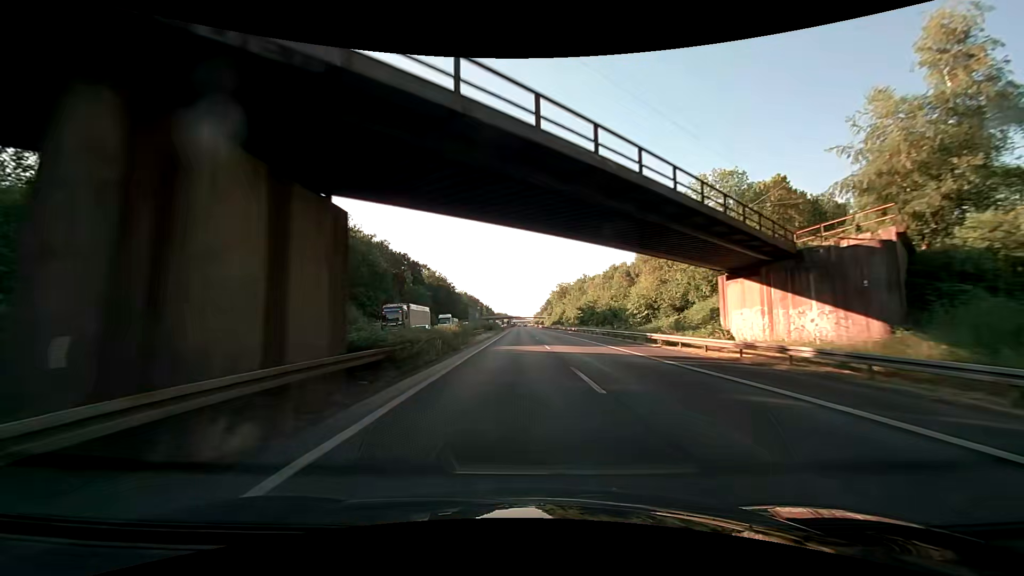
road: motorway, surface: asphalt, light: Day
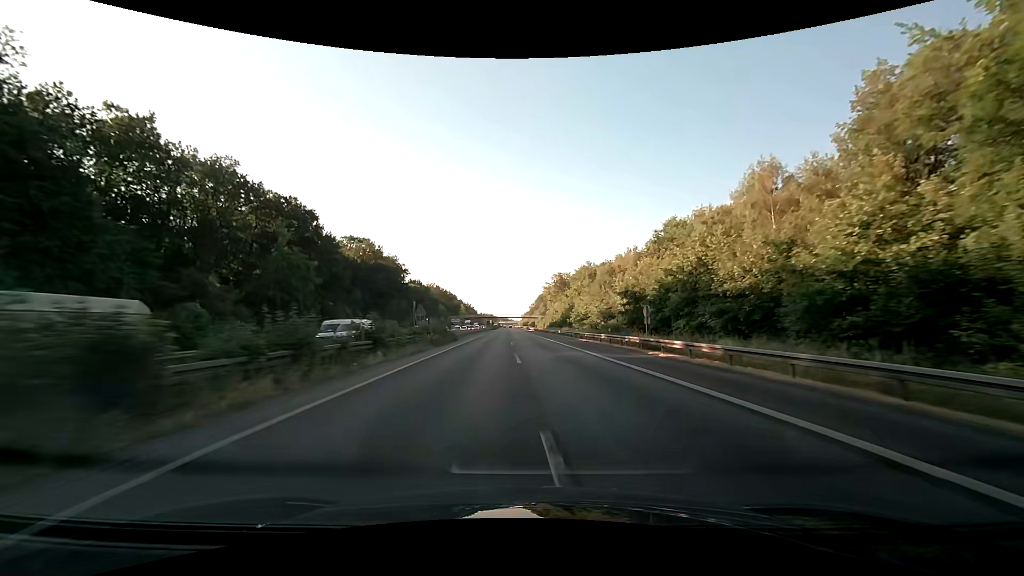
(+0.2, +63.5) m; +1°
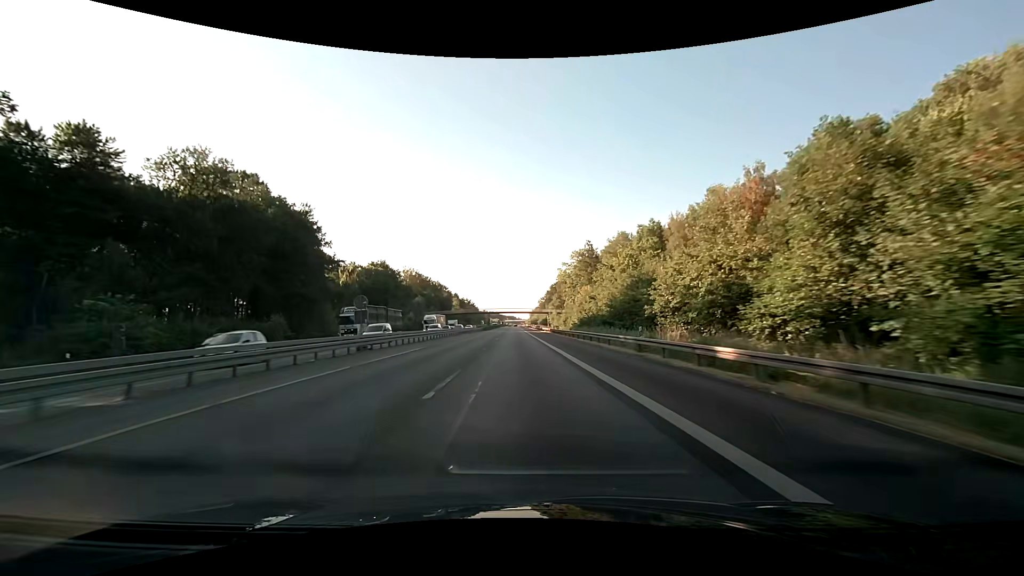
(0.0, +63.2) m; -1°
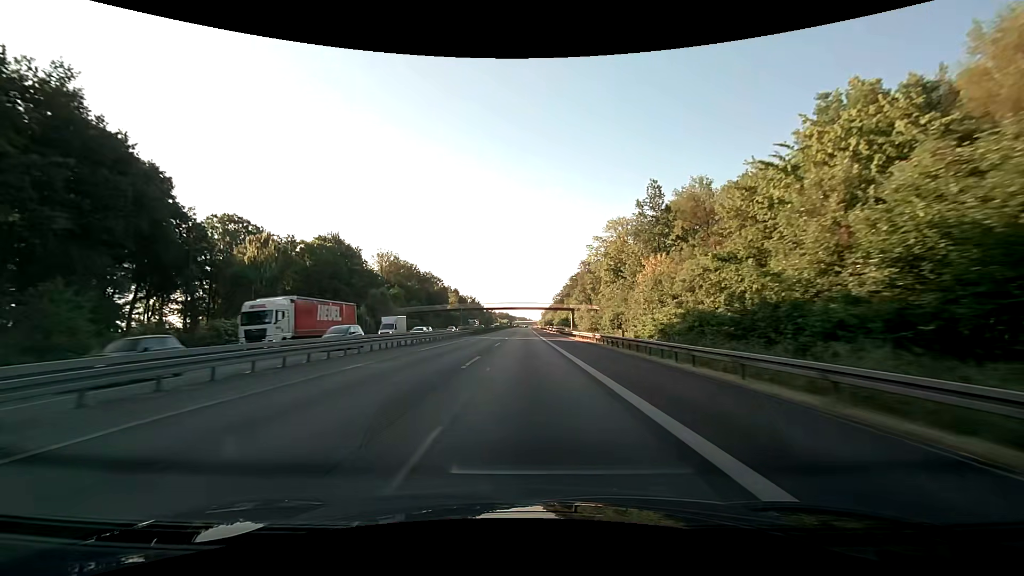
(-0.6, +47.4) m; -1°
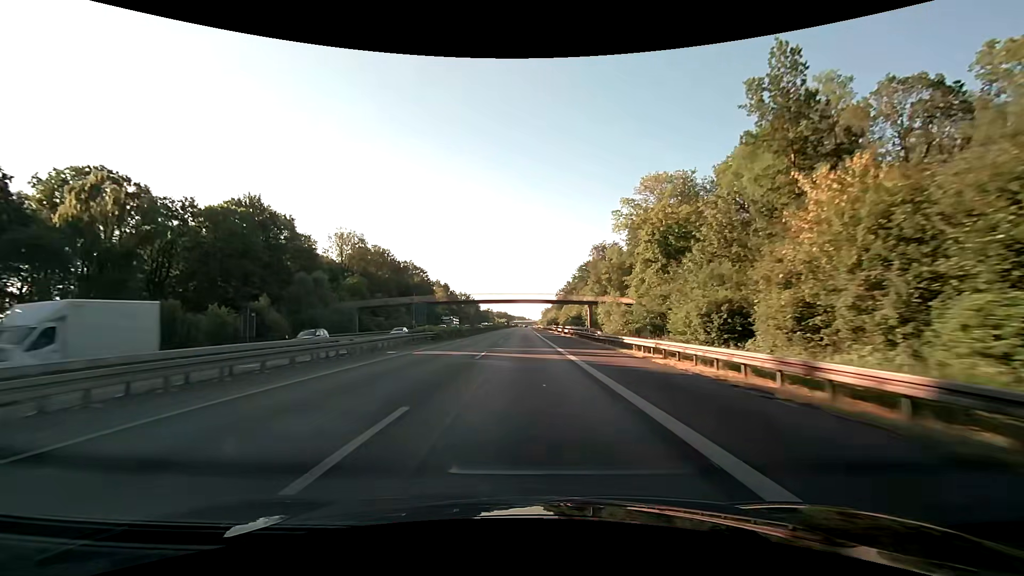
(0.0, +31.6) m; 0°
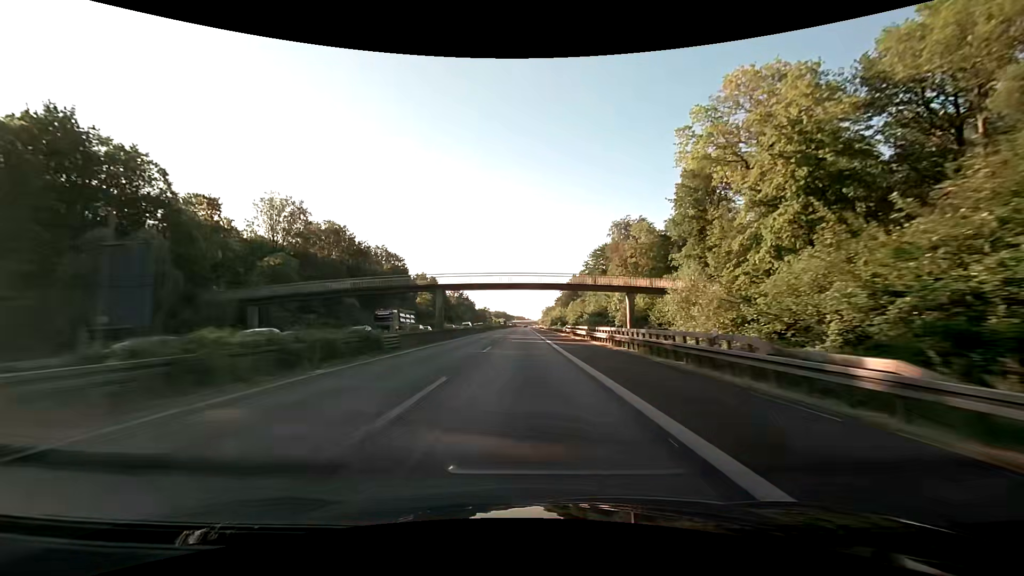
(0.0, +31.6) m; 0°
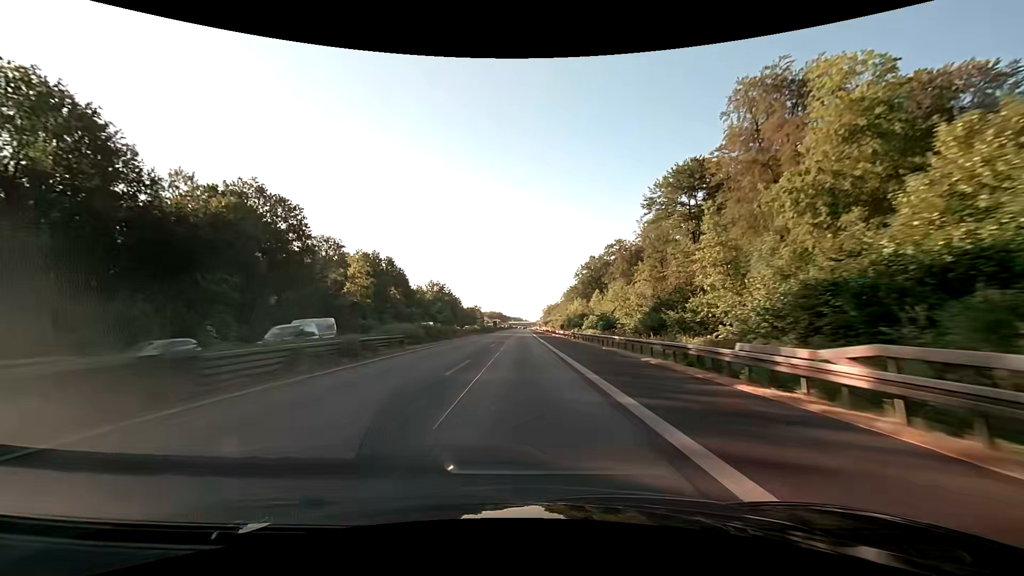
(+0.2, +63.1) m; 0°
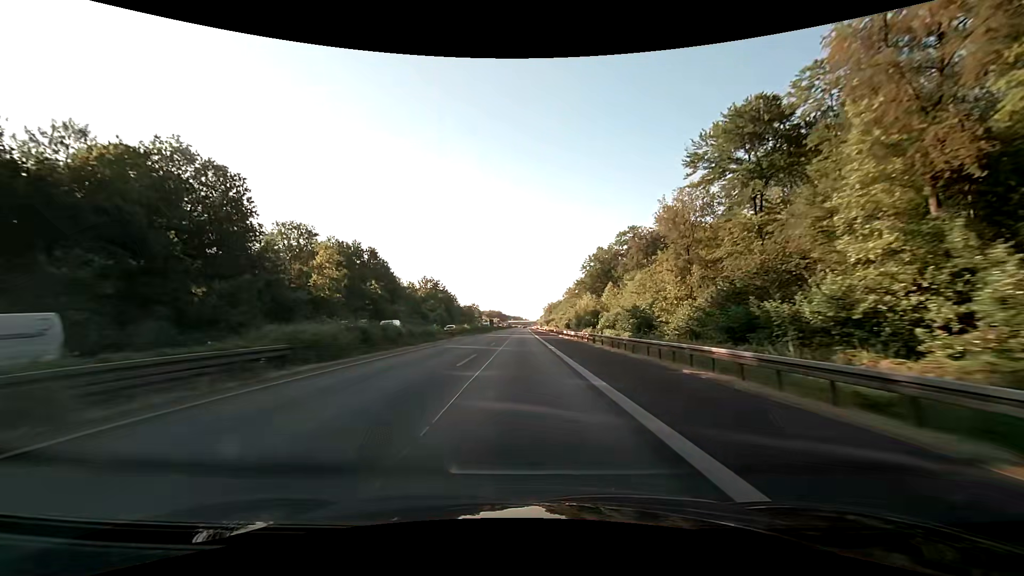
(+0.1, +15.8) m; 0°
(0, +10) (0, +20) (0, +30) (0, +40) (0, +50) (0, +60) (0, +70) (0, +80) (0, +90) (0, +100) m
